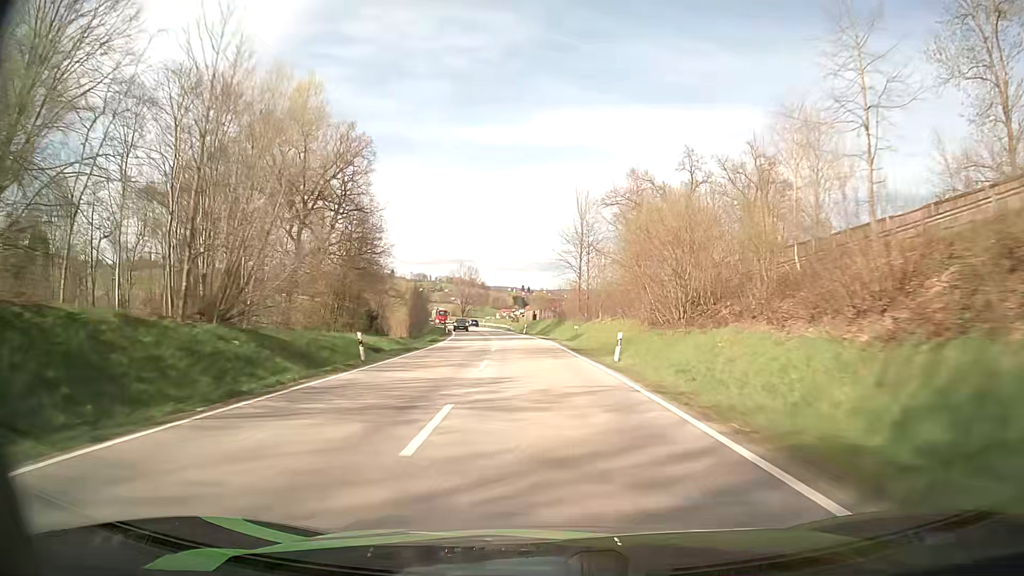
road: secondary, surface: asphalt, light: Day
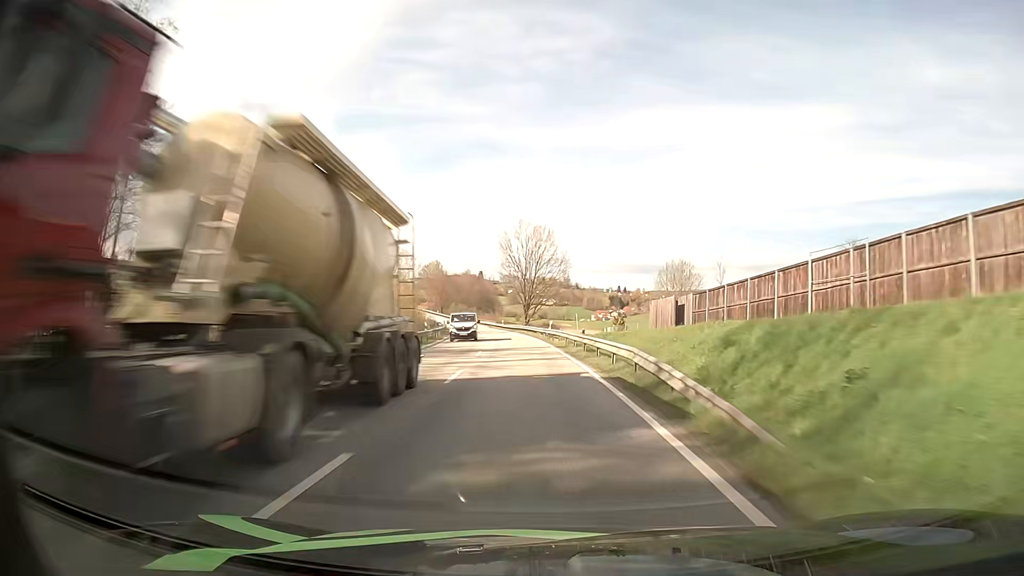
(-5.0, +76.2) m; -8°
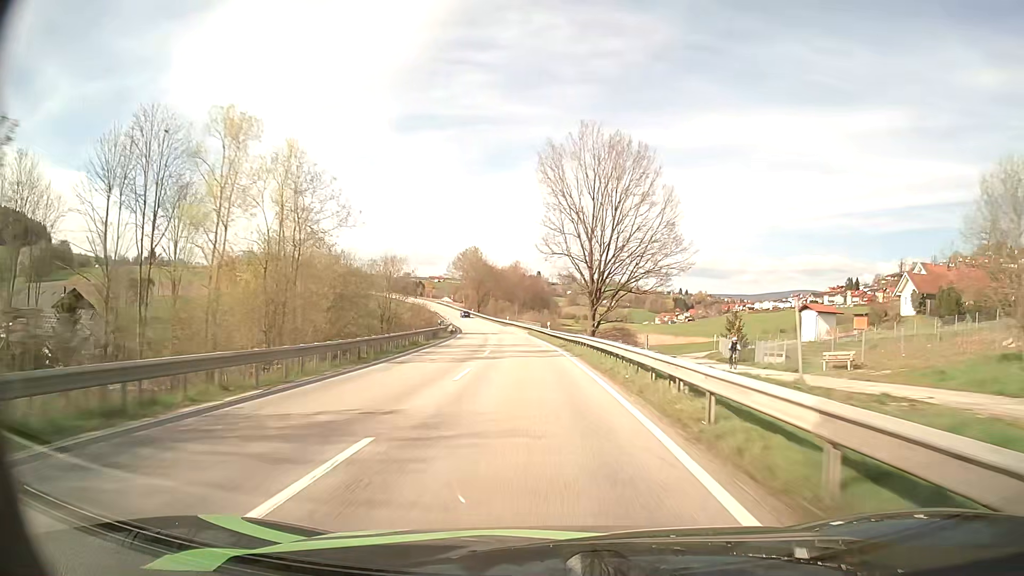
(-2.1, +46.8) m; -5°
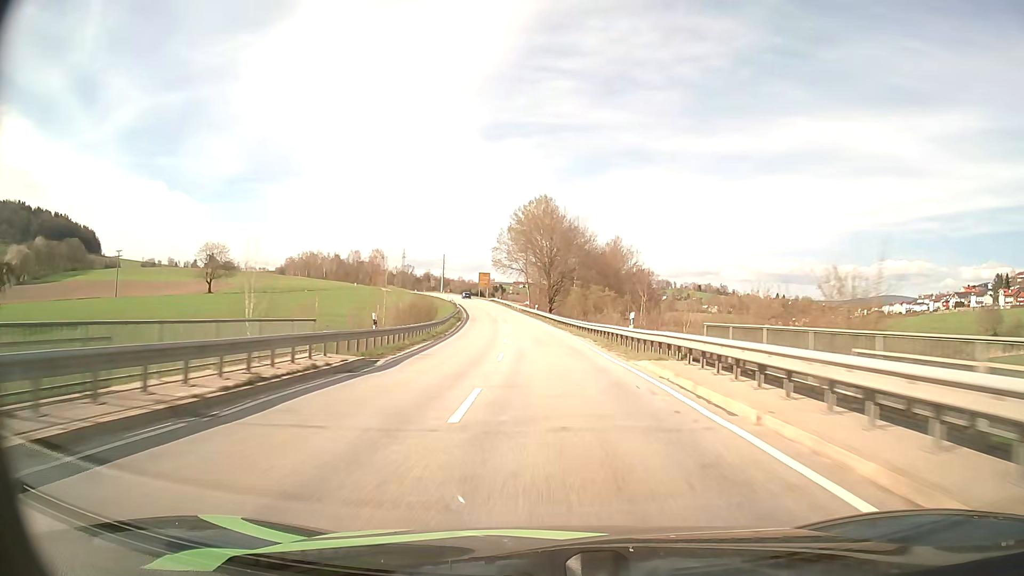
(-6.0, +79.5) m; -8°
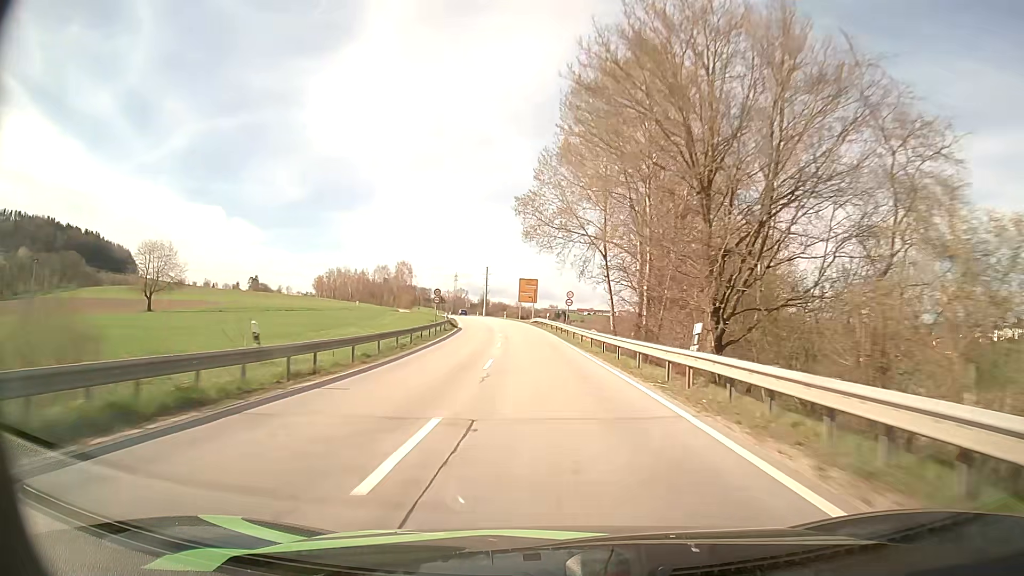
(-3.0, +61.8) m; -5°
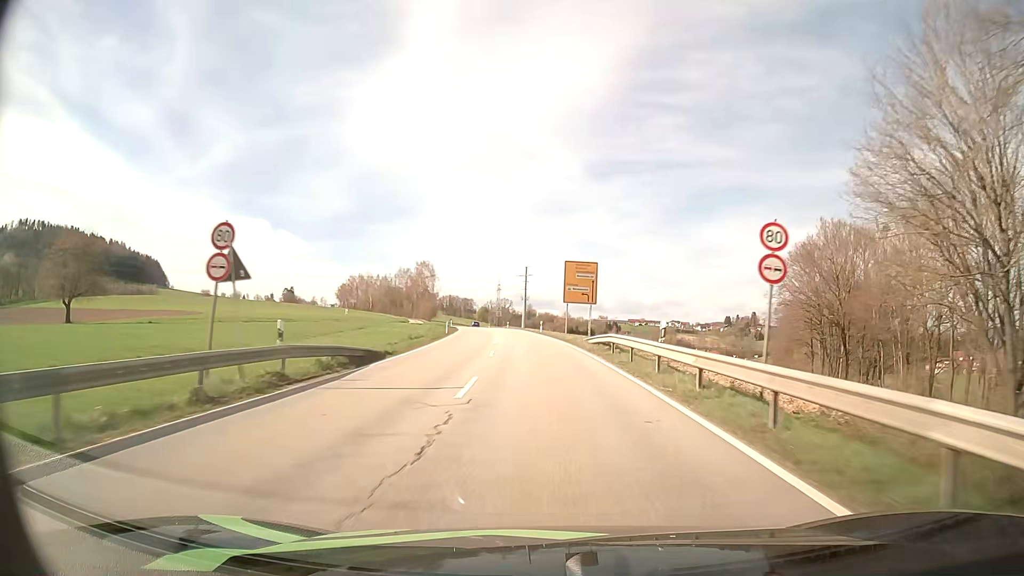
(-1.6, +42.6) m; -4°
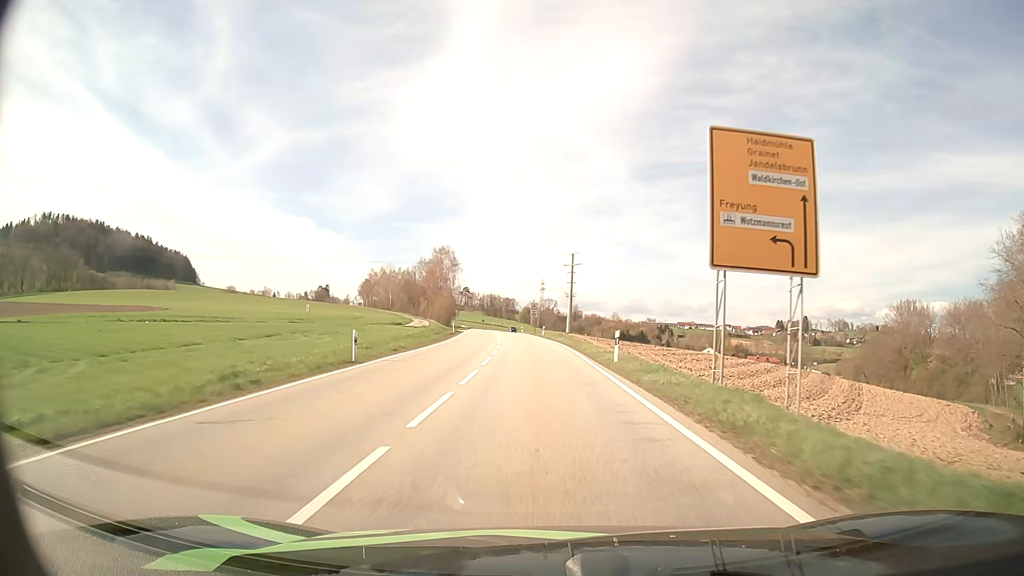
(-1.3, +38.8) m; -4°
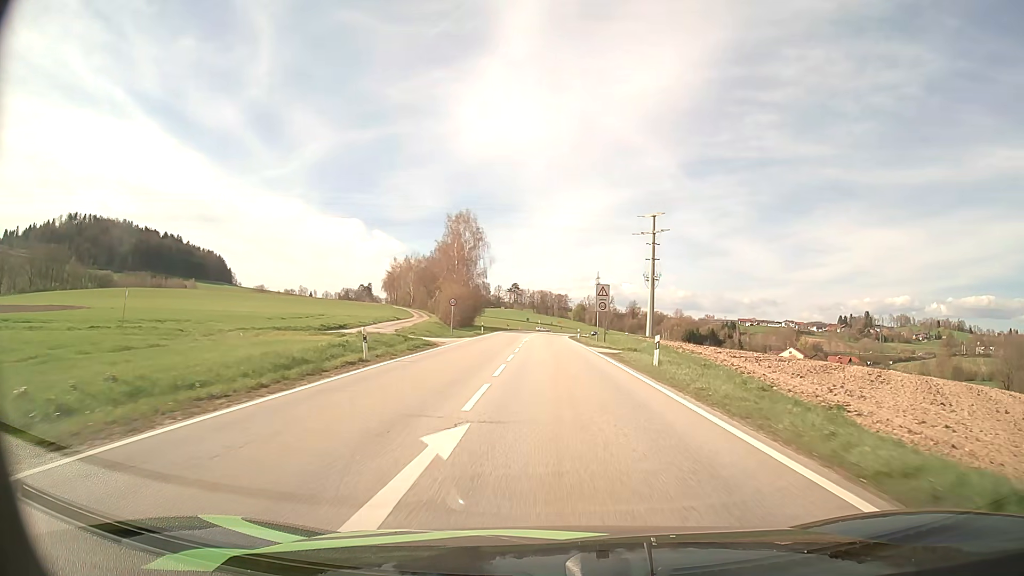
(-2.0, +46.1) m; -5°
(0, +10) (0, +20) (0, +30) (0, +40) (0, +50) (0, +60) (0, +70) (0, +80) (0, +90) (0, +100) m
